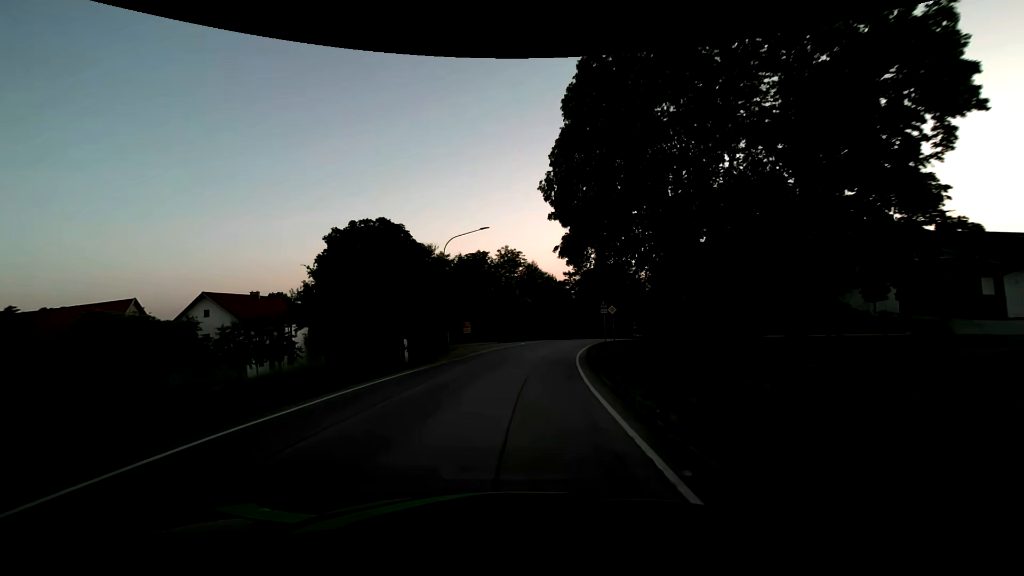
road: secondary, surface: asphalt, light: Day
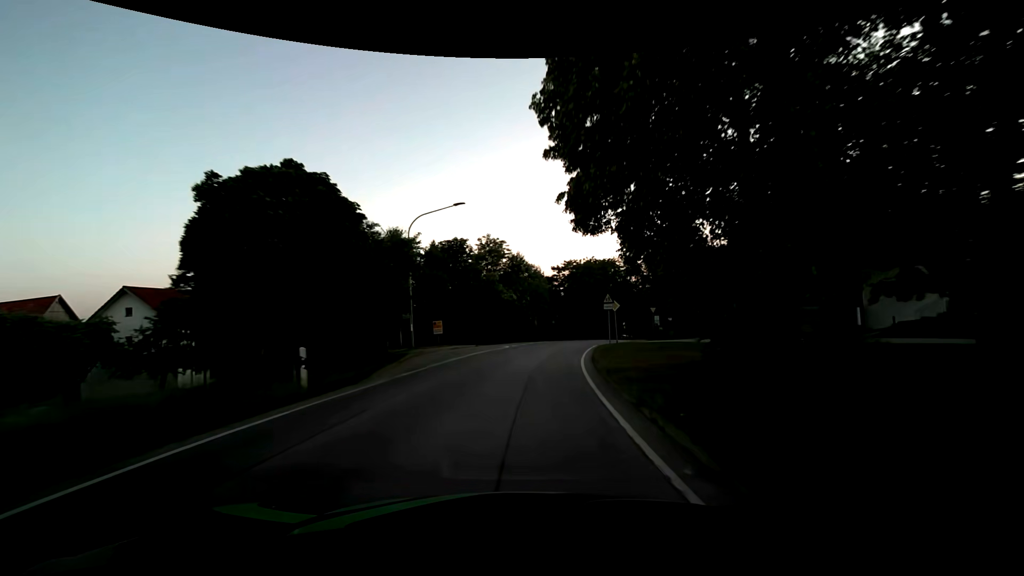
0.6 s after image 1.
(+0.1, +7.8) m; +1°
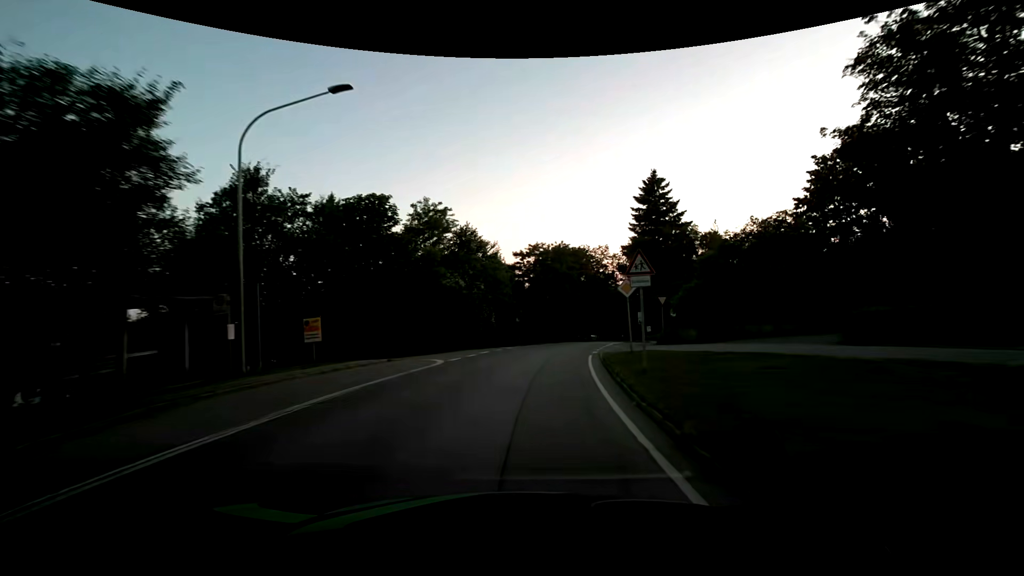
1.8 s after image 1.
(+0.6, +15.5) m; +5°
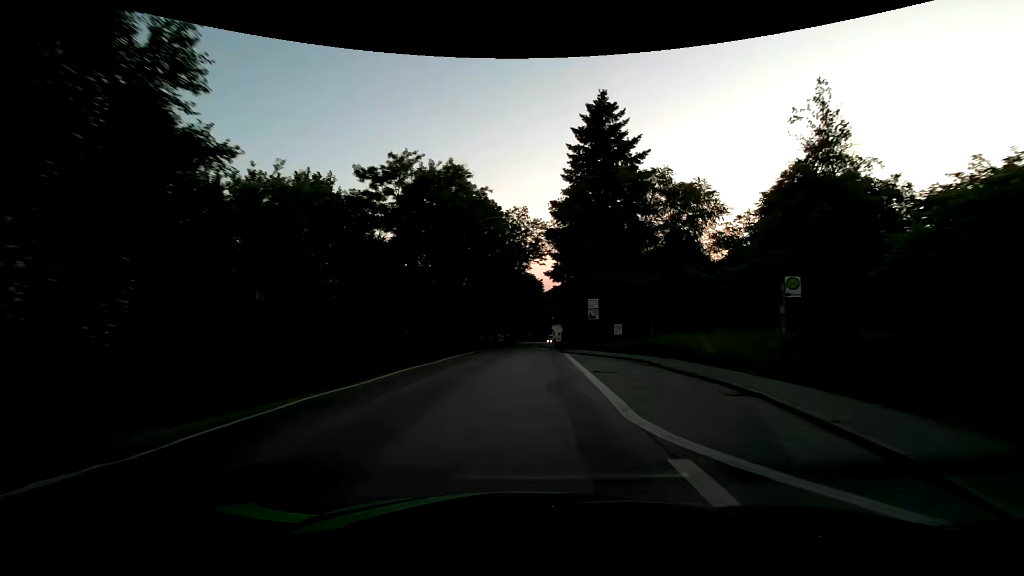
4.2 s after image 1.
(+2.9, +30.6) m; +11°
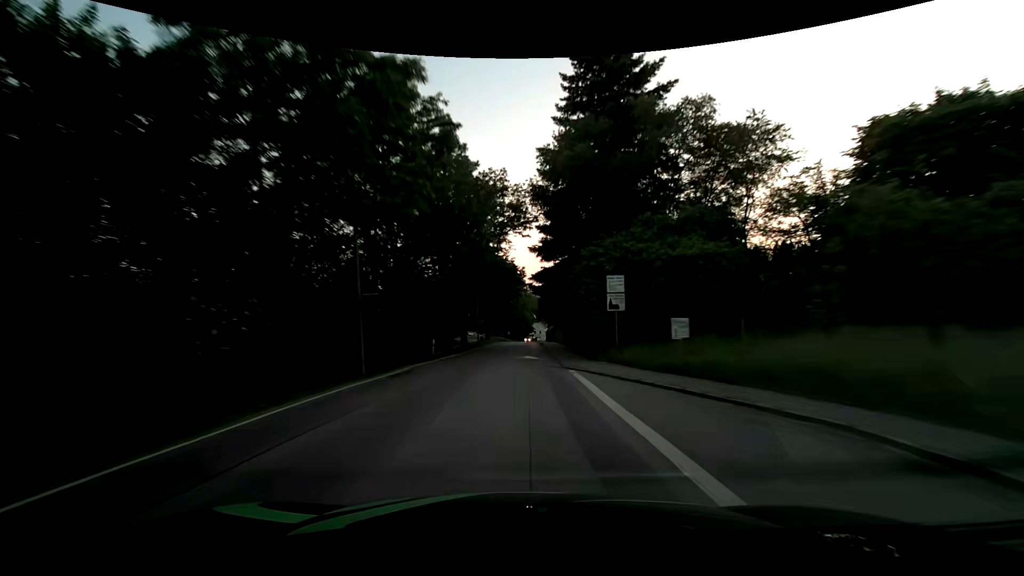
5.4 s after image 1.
(+0.4, +15.4) m; +2°
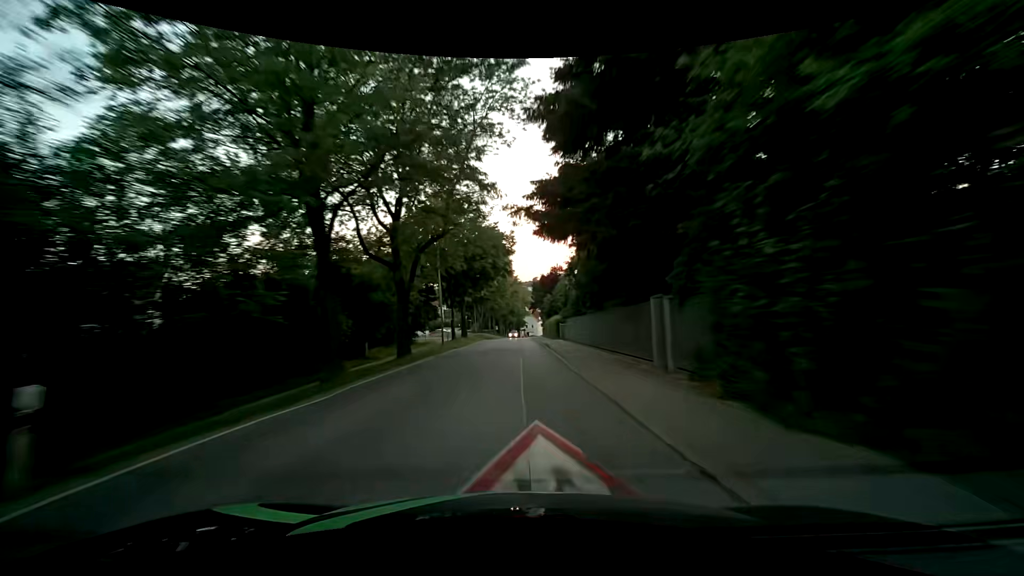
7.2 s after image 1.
(+0.2, +23.2) m; +1°
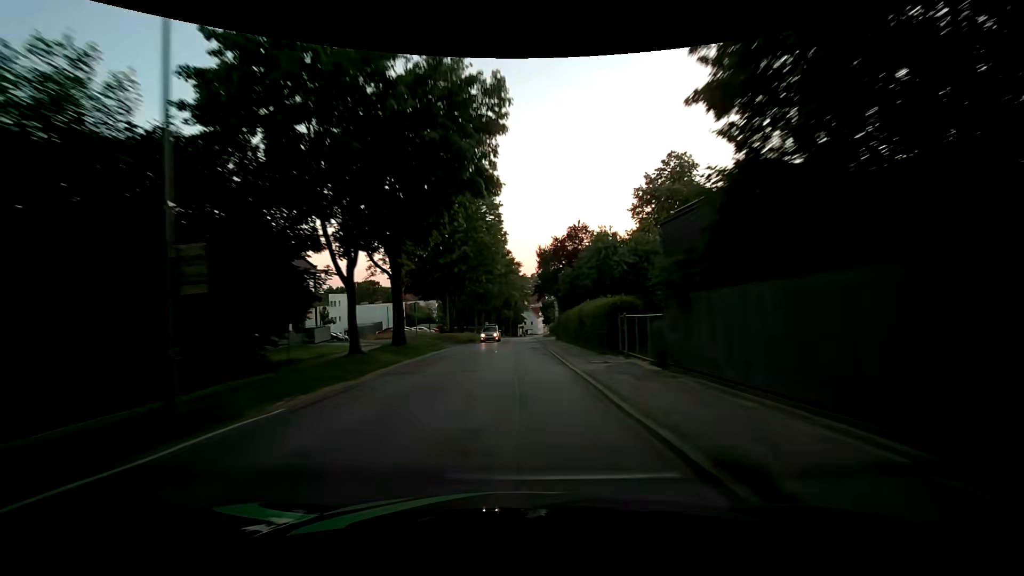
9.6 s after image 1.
(-0.1, +30.4) m; -1°
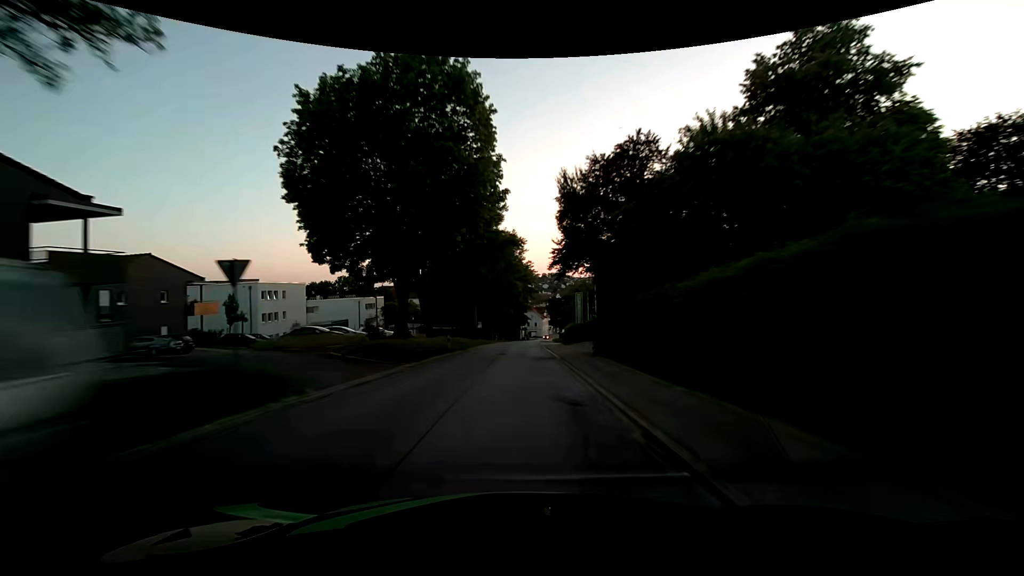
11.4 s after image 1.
(+0.5, +22.8) m; +2°
(0, +10) (0, +20) (0, +30) (0, +40) (0, +50) (0, +60) (+1, +70) (+1, +80) (+2, +90) (+2, +100) m
